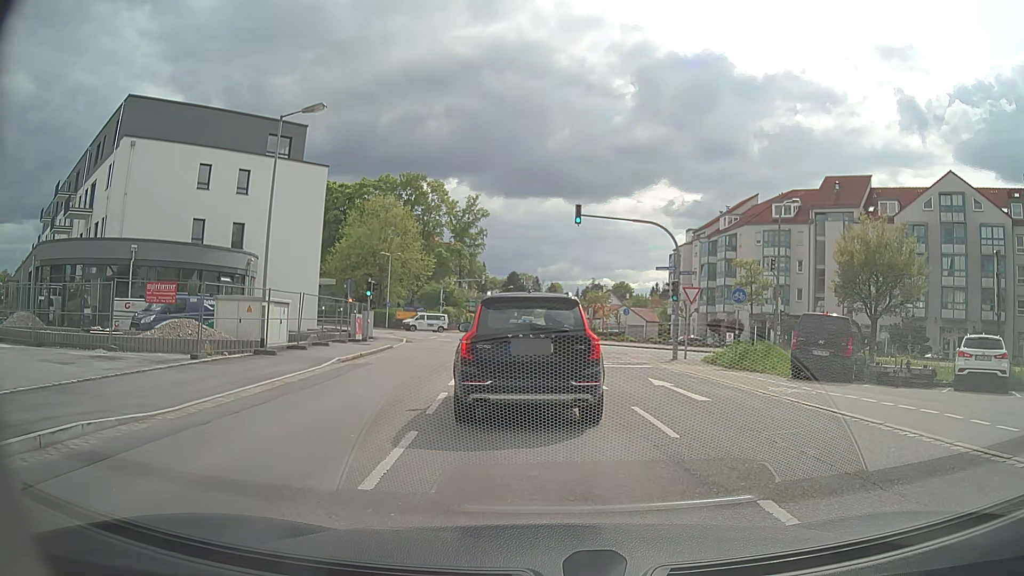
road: secondary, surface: asphalt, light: Day
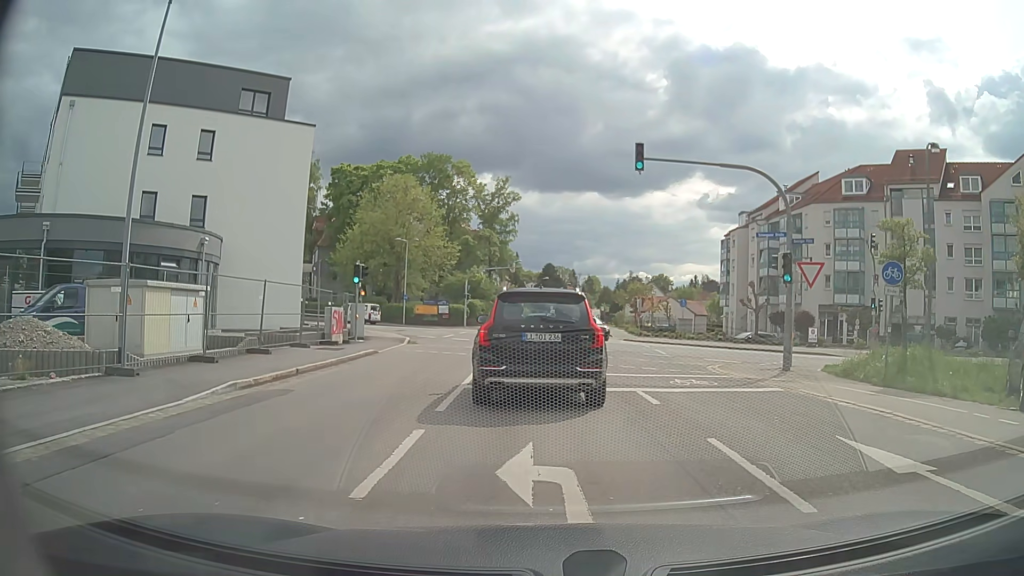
(+0.1, +9.7) m; -1°
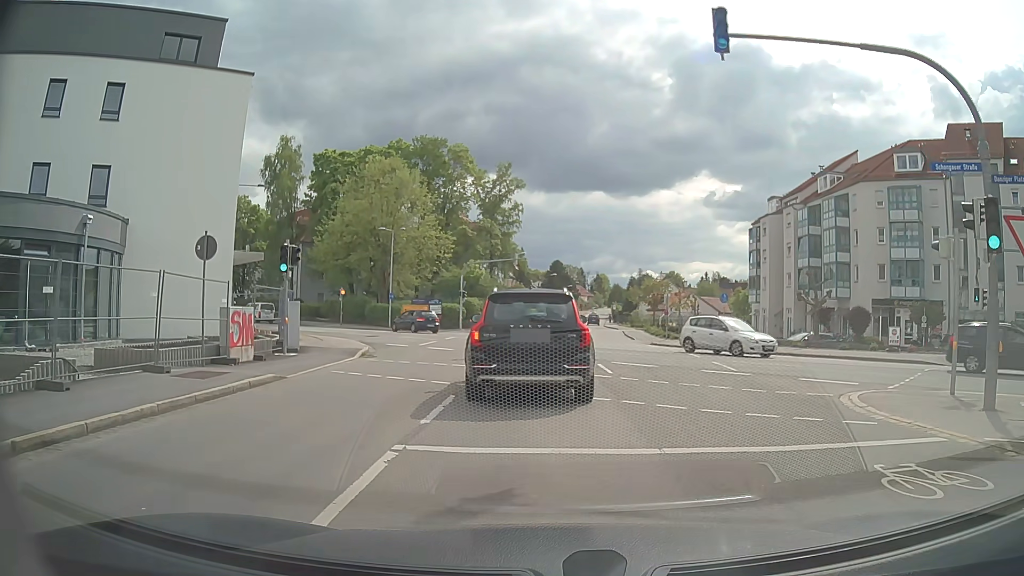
(0.0, +9.3) m; 0°
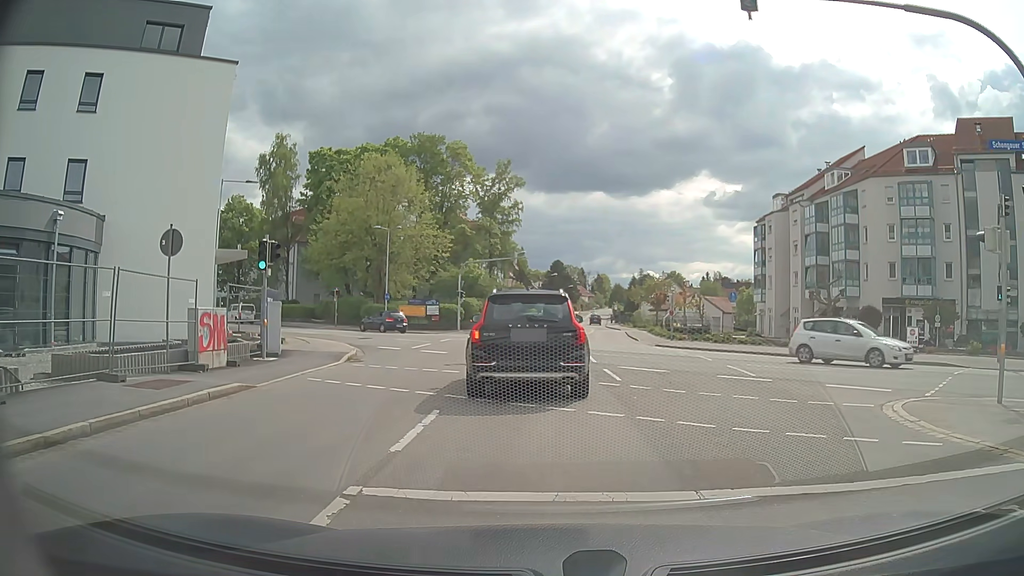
(0.0, +1.7) m; +1°
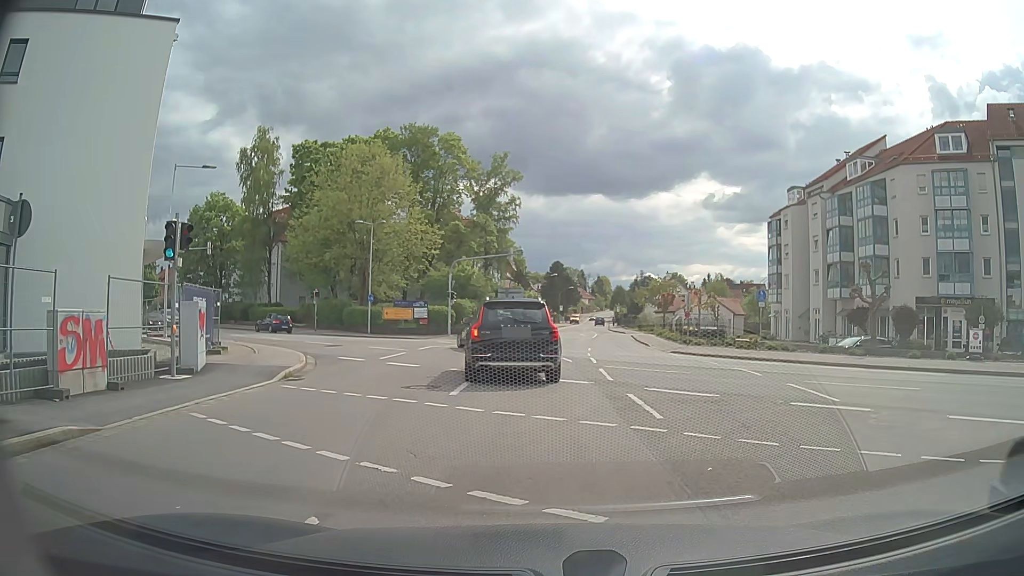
(-0.1, +5.3) m; 0°
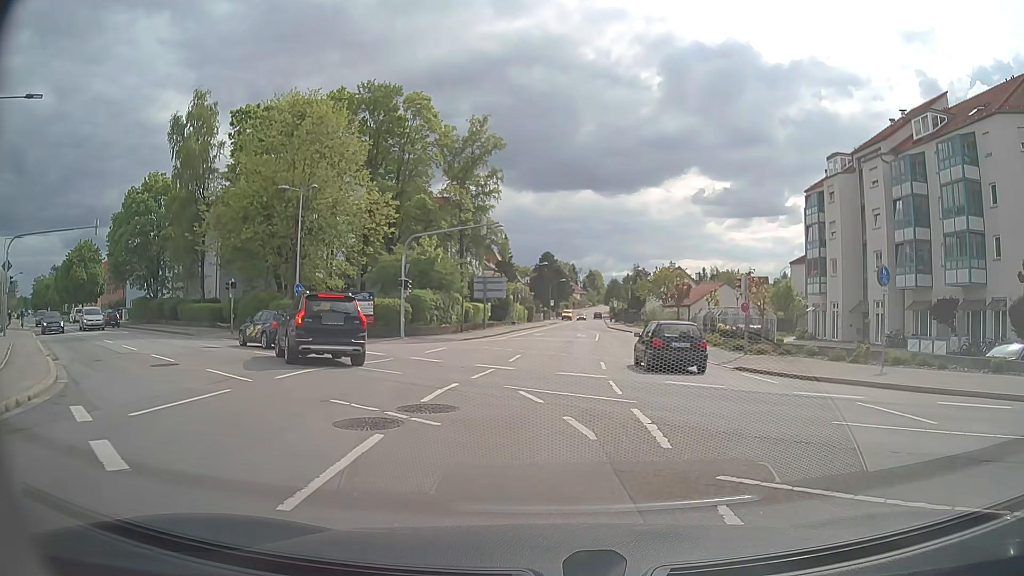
(0.0, +13.6) m; +1°
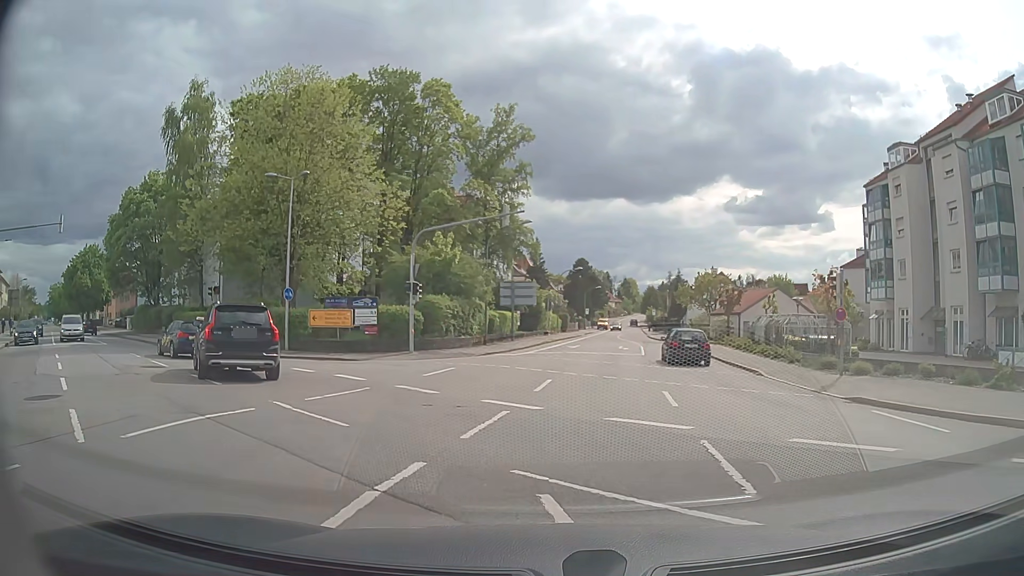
(-0.1, +6.2) m; -3°
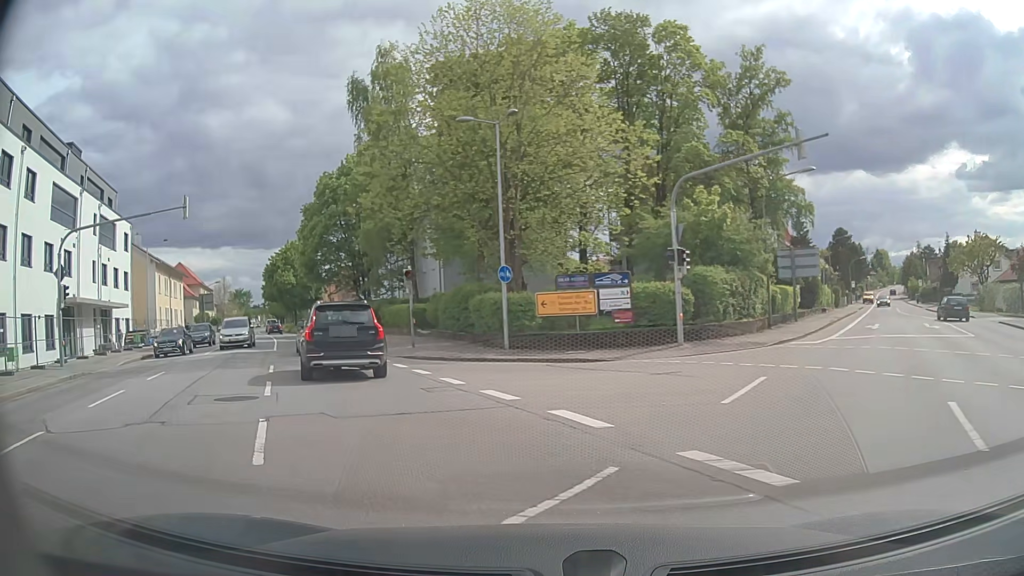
(-1.4, +8.5) m; -22°
(-2, +10) (-6, +19) (-10, +28) (-14, +37) (-17, +47) (-22, +56) (-26, +65) (-30, +74) (-35, +83) (-39, +92) m
